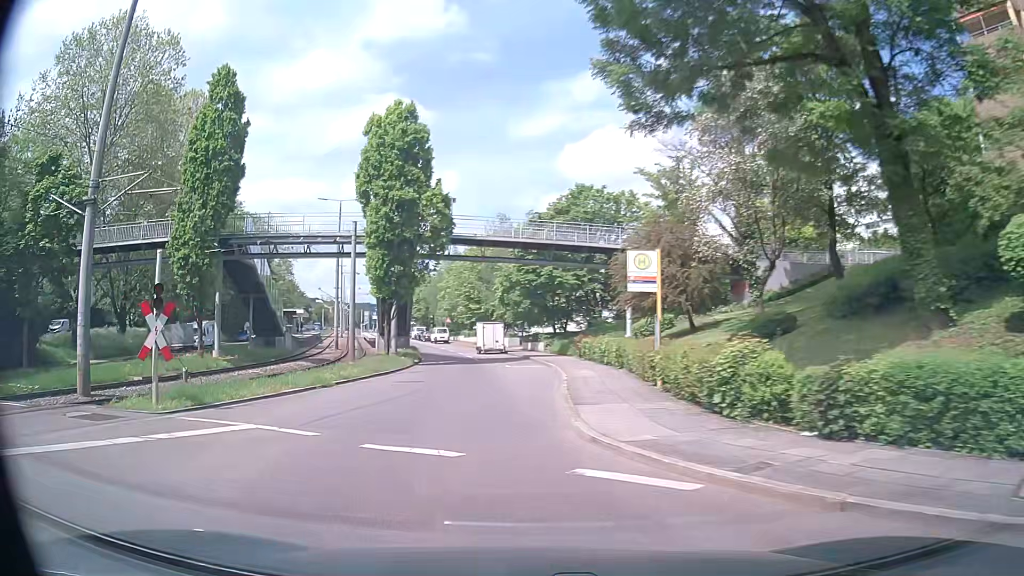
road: secondary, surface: asphalt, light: Day
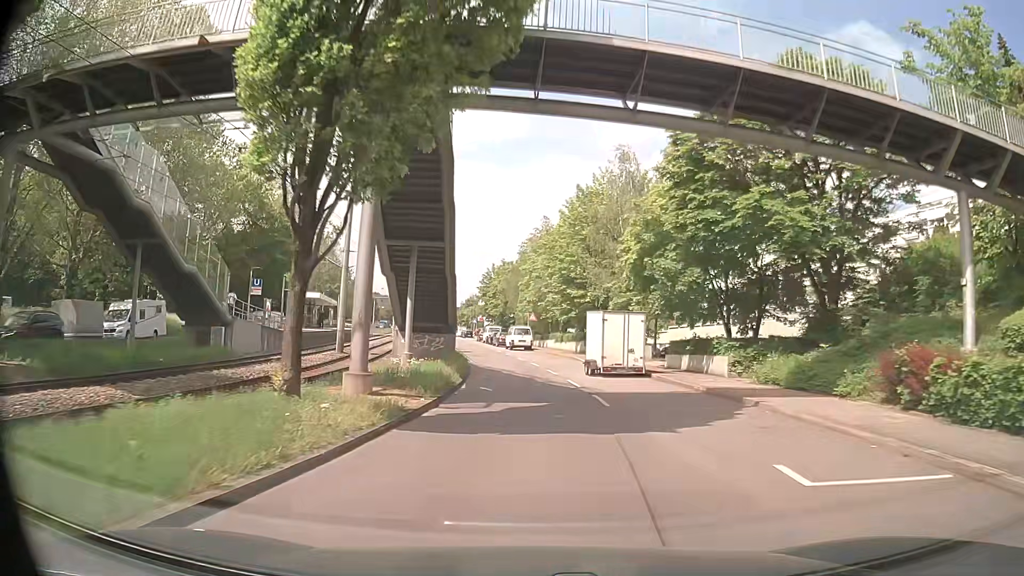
(-2.8, +27.1) m; -6°
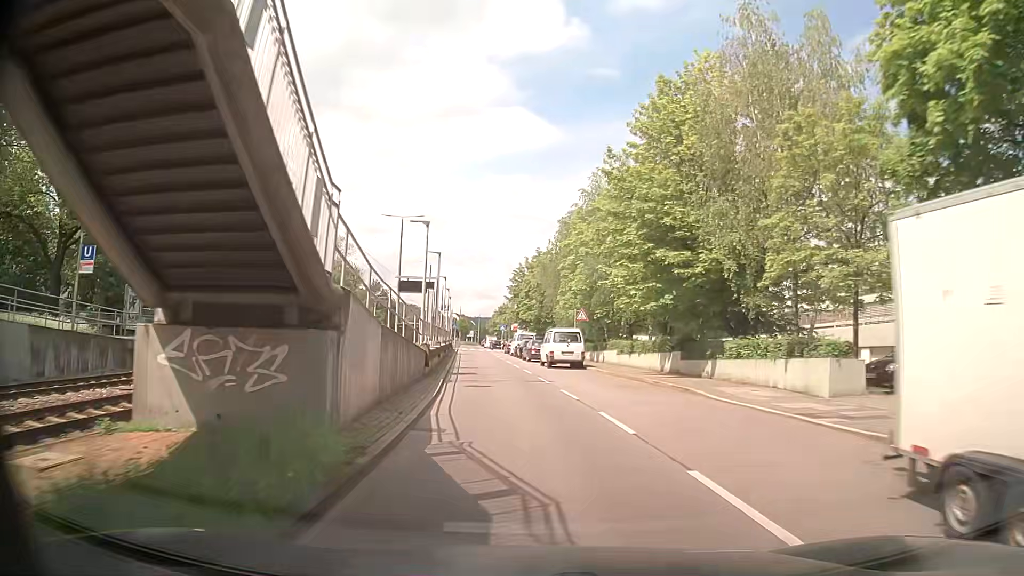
(-0.5, +22.1) m; -4°
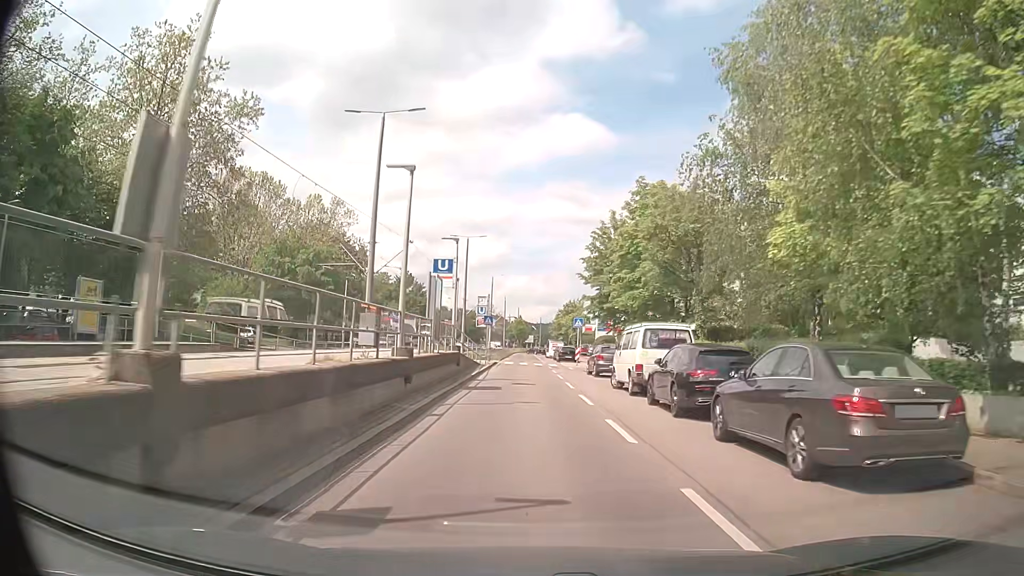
(-2.4, +36.7) m; -5°
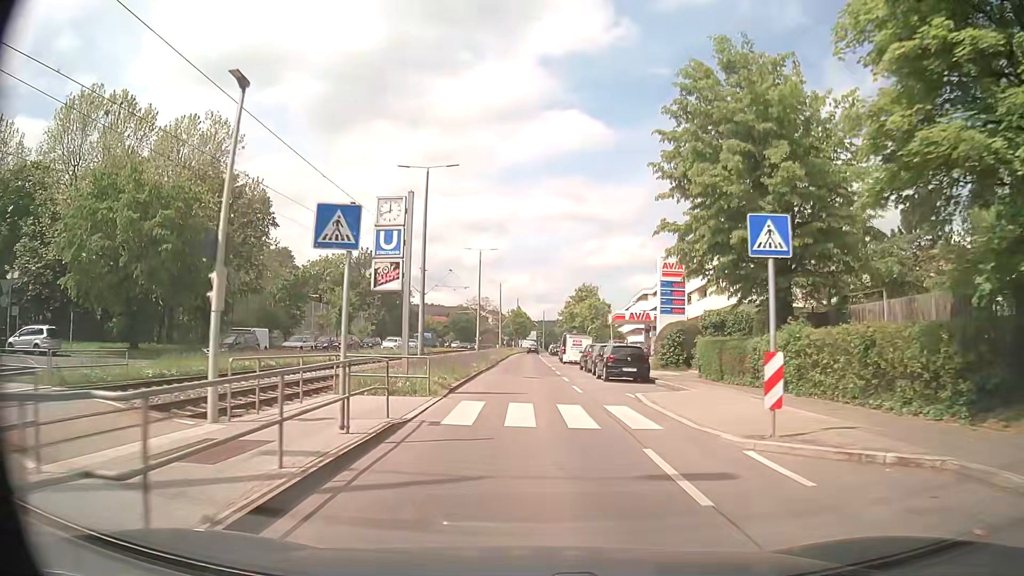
(-0.3, +34.0) m; -1°
